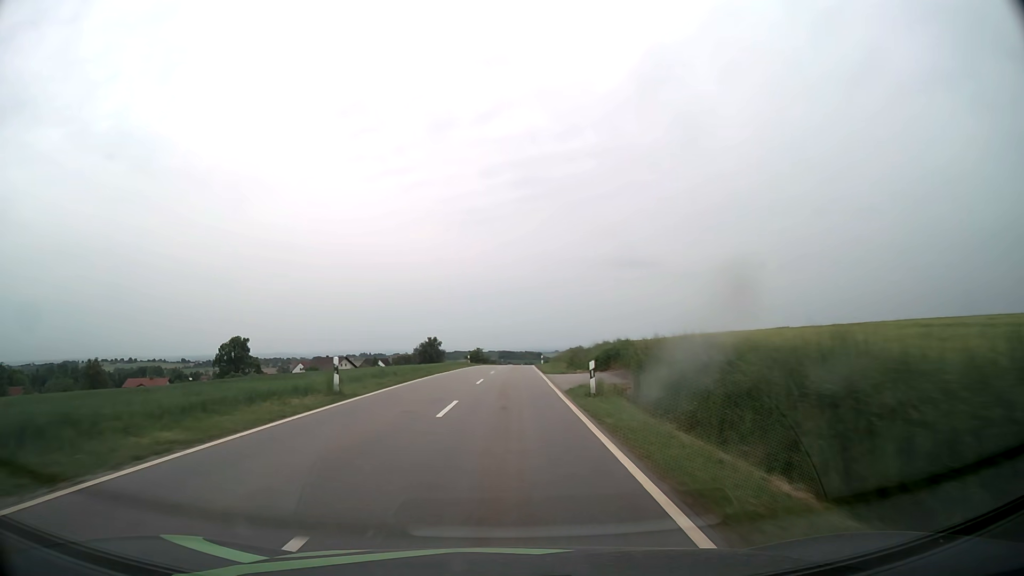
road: tertiary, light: Day
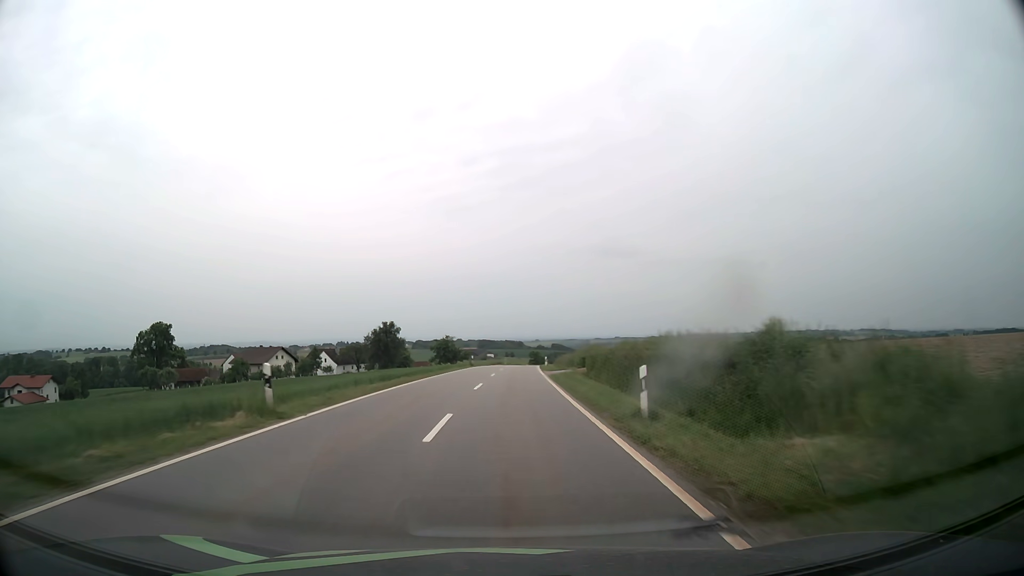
(+0.5, +52.1) m; +2°
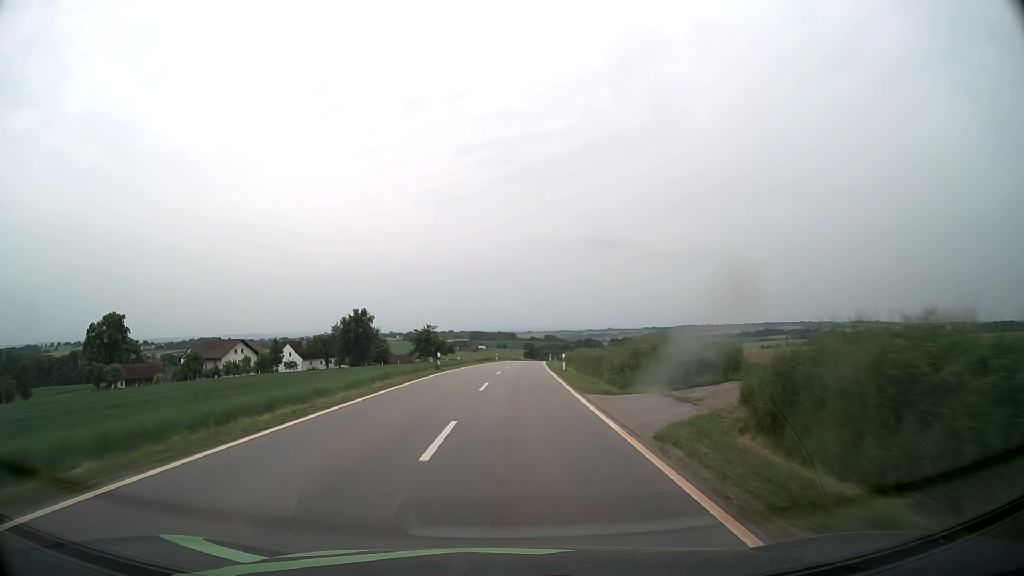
(+0.1, +25.9) m; +1°
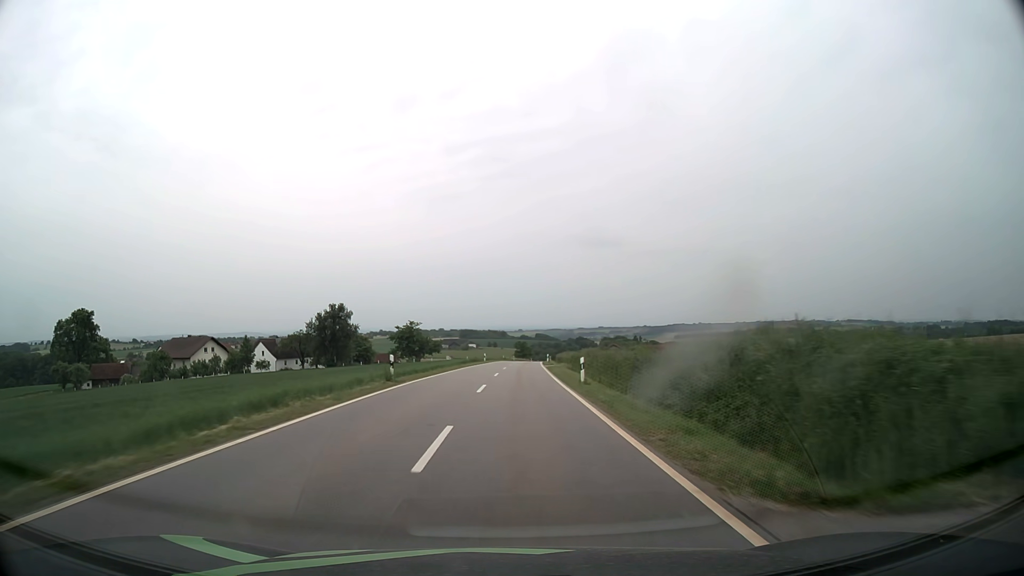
(+0.1, +12.8) m; +1°
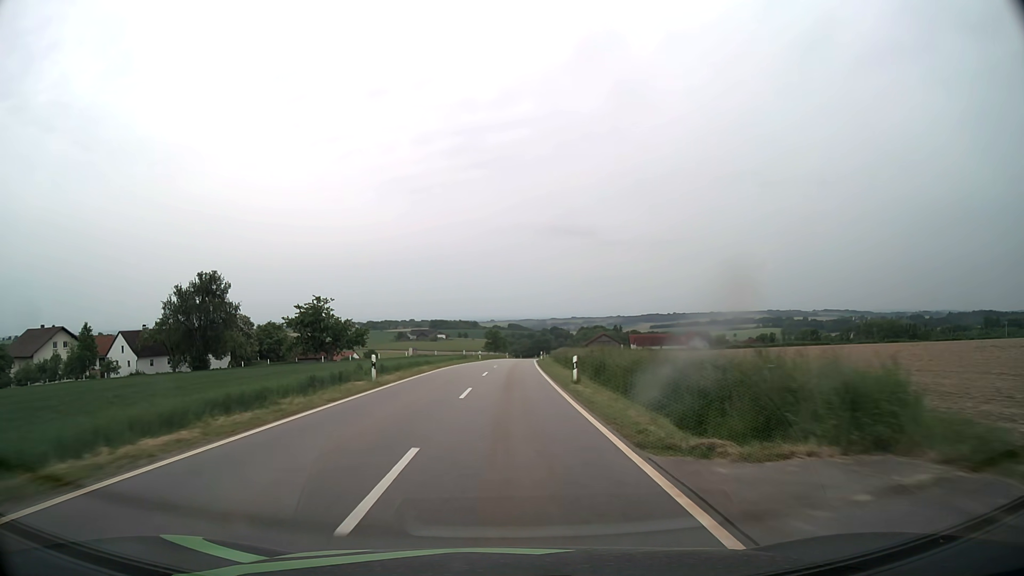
(+1.3, +50.8) m; +3°
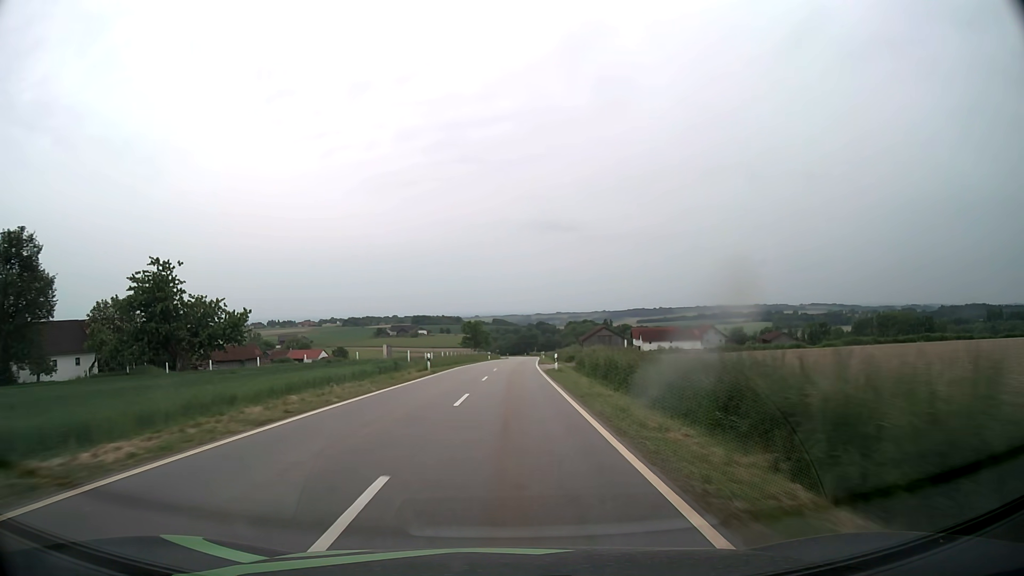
(+0.4, +38.4) m; +1°
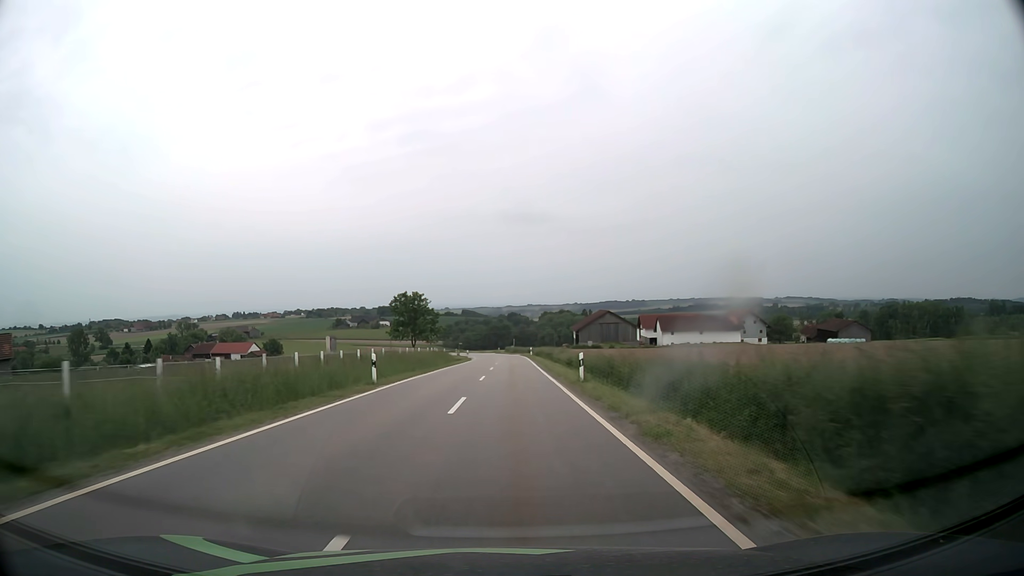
(+1.1, +62.8) m; +2°
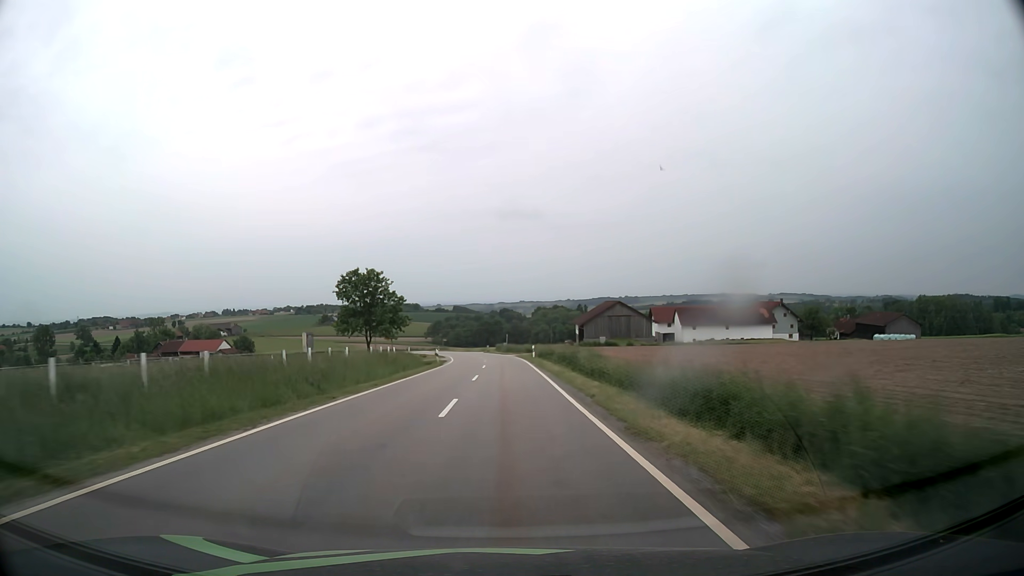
(+0.2, +24.8) m; +1°
(0, +10) (0, +20) (0, +30) (0, +40) (0, +50) (-1, +60) (-2, +70) (-3, +80) (-4, +90) (-6, +100) m
